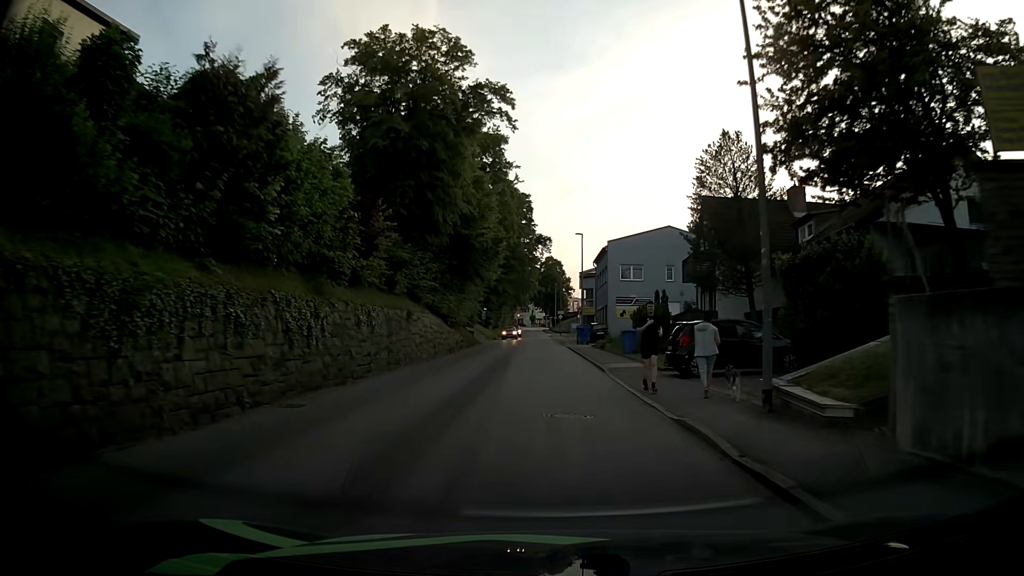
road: tertiary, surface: asphalt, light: Day
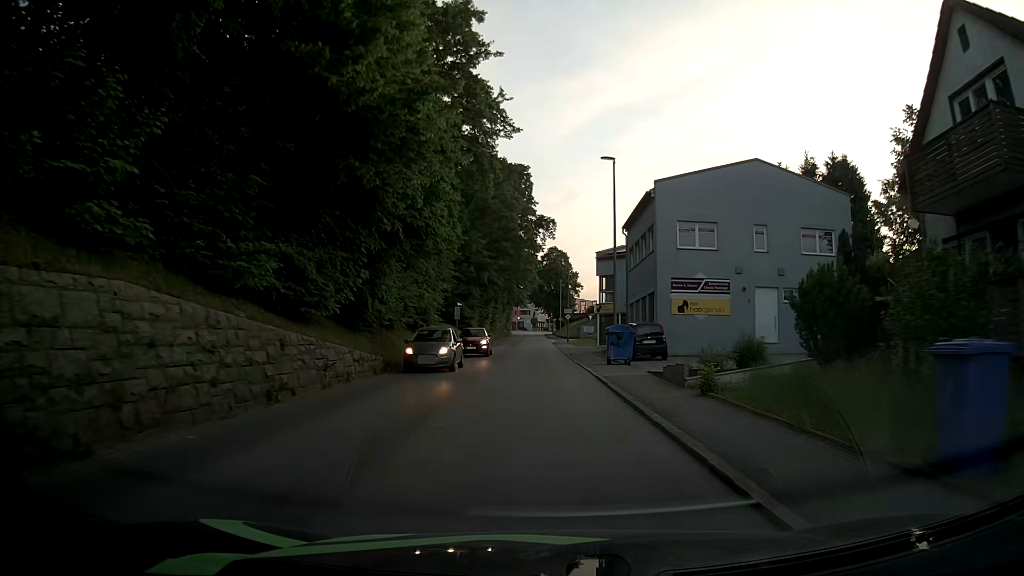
(-0.2, +24.0) m; 0°
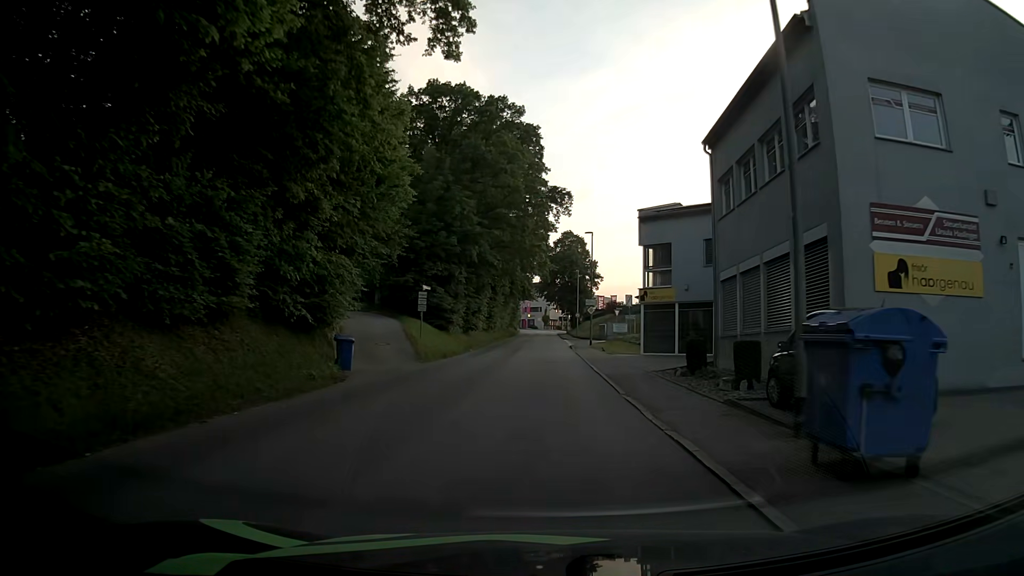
(-0.4, +19.1) m; -1°
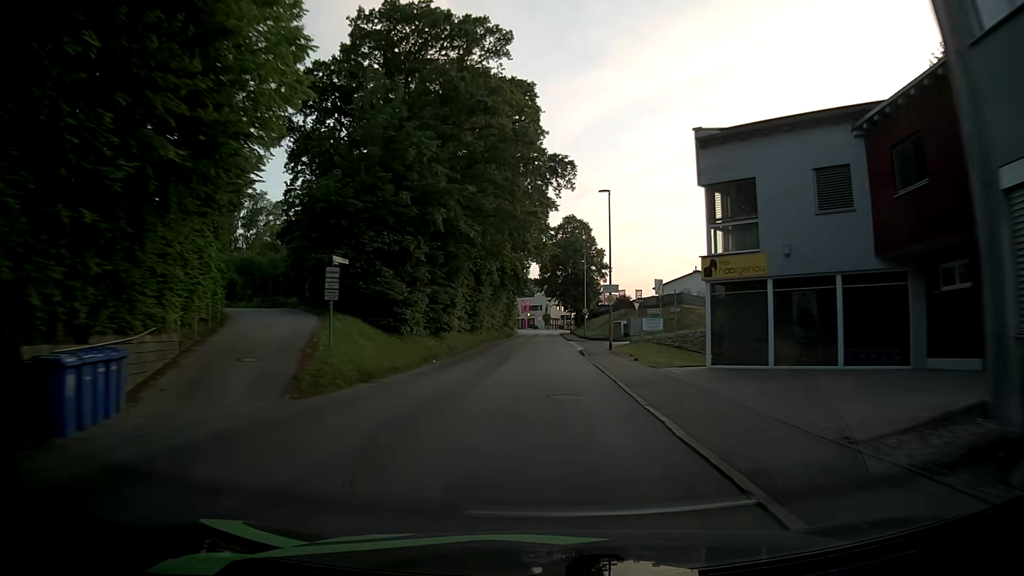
(0.0, +14.4) m; 0°
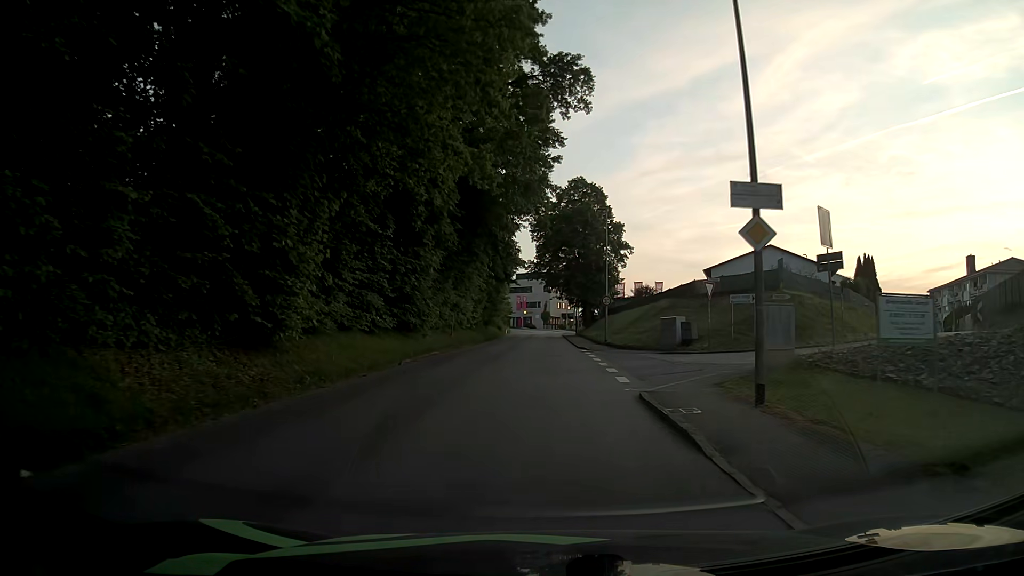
(0.0, +24.0) m; 0°
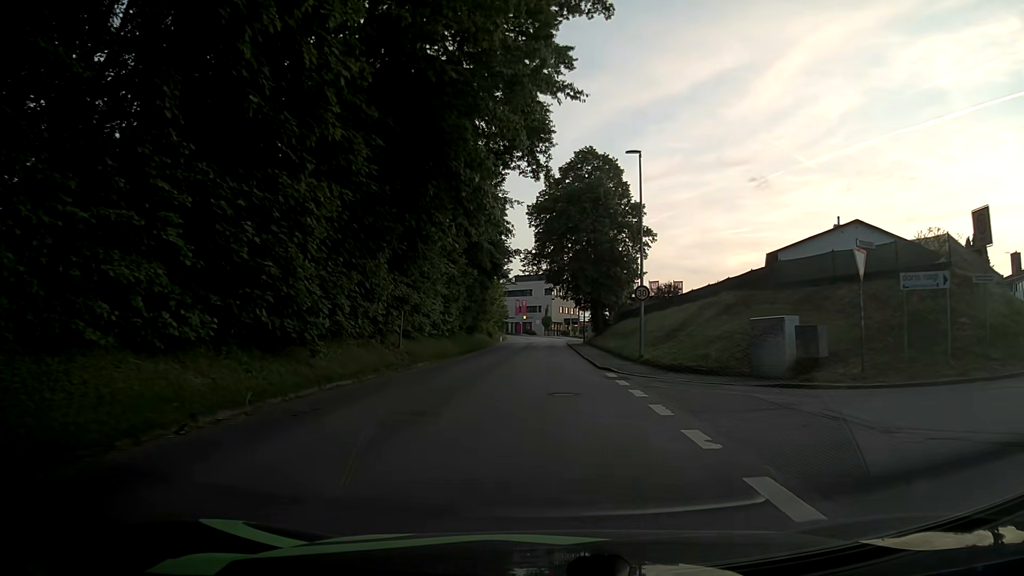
(-0.1, +14.3) m; 0°
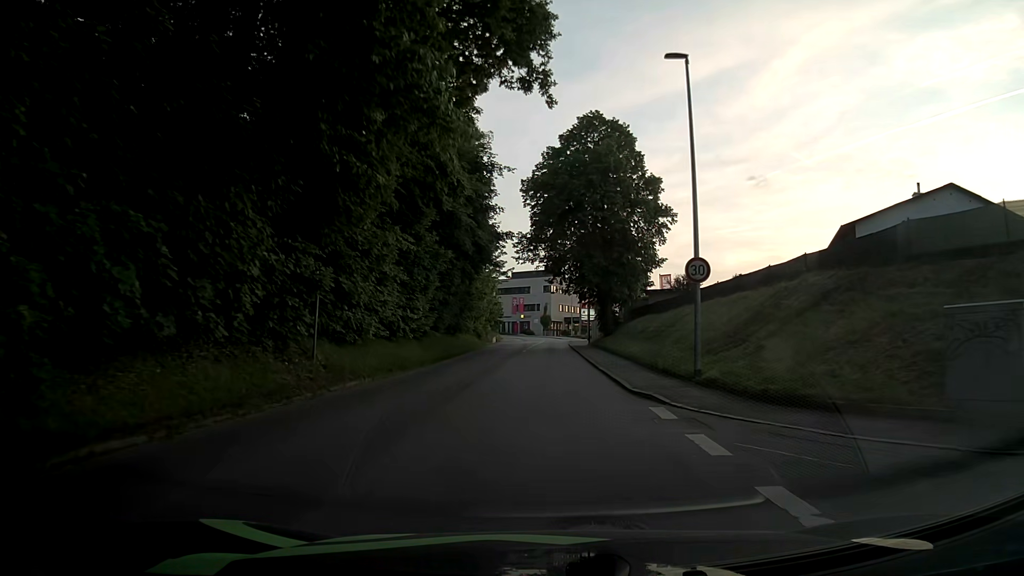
(0.0, +9.5) m; +1°
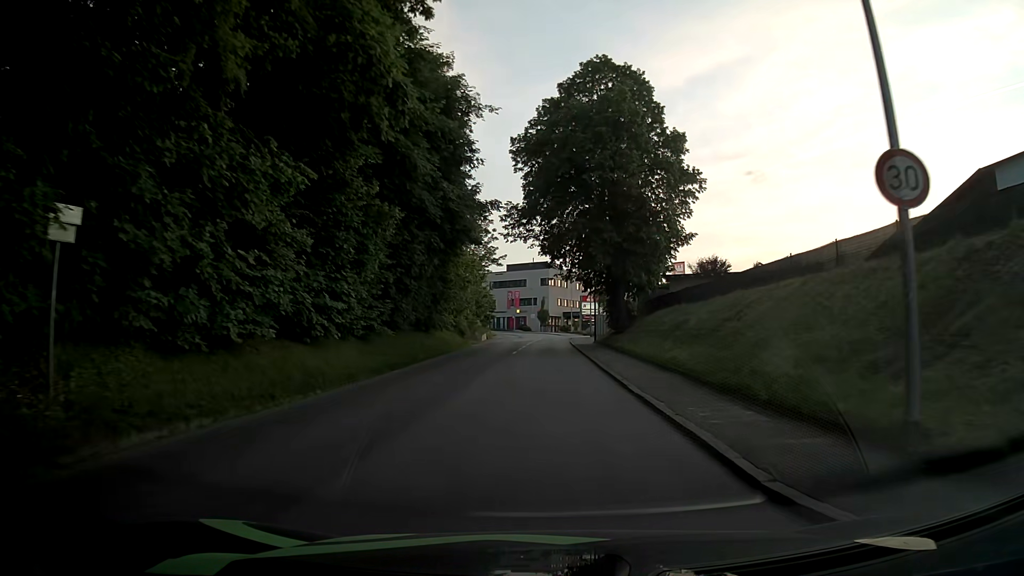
(-0.1, +9.6) m; 0°
(0, +10) (0, +20) (0, +30) (0, +40) (0, +50) (0, +60) (0, +70) (0, +80) (0, +90) (-1, +100) m
